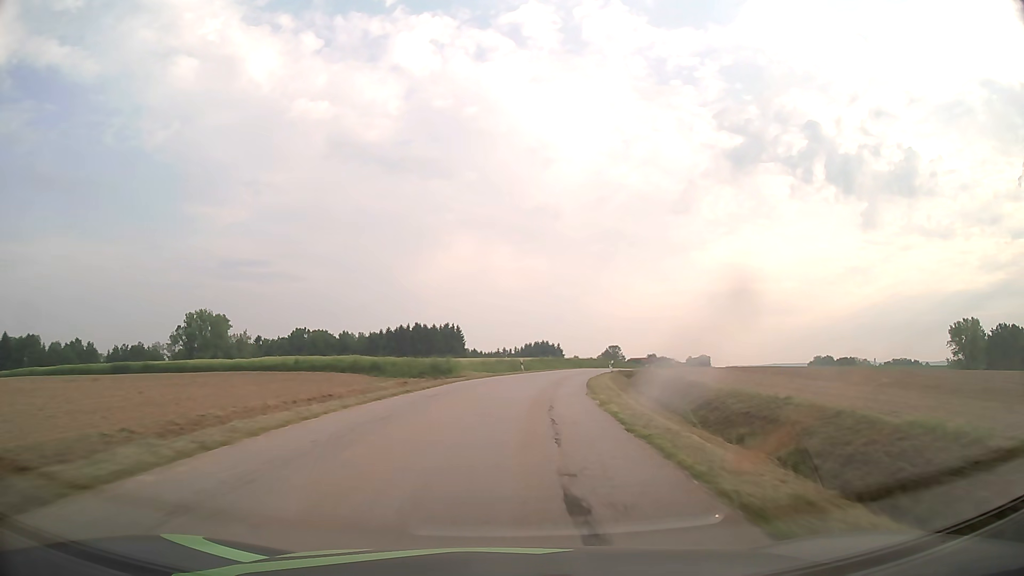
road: tertiary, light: Day
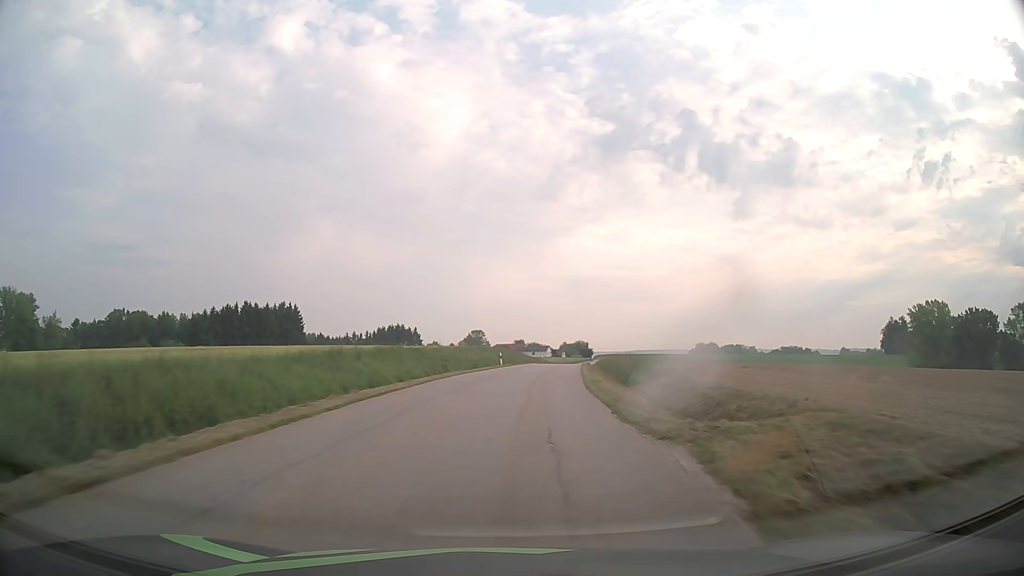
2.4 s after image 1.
(+5.3, +49.4) m; +12°
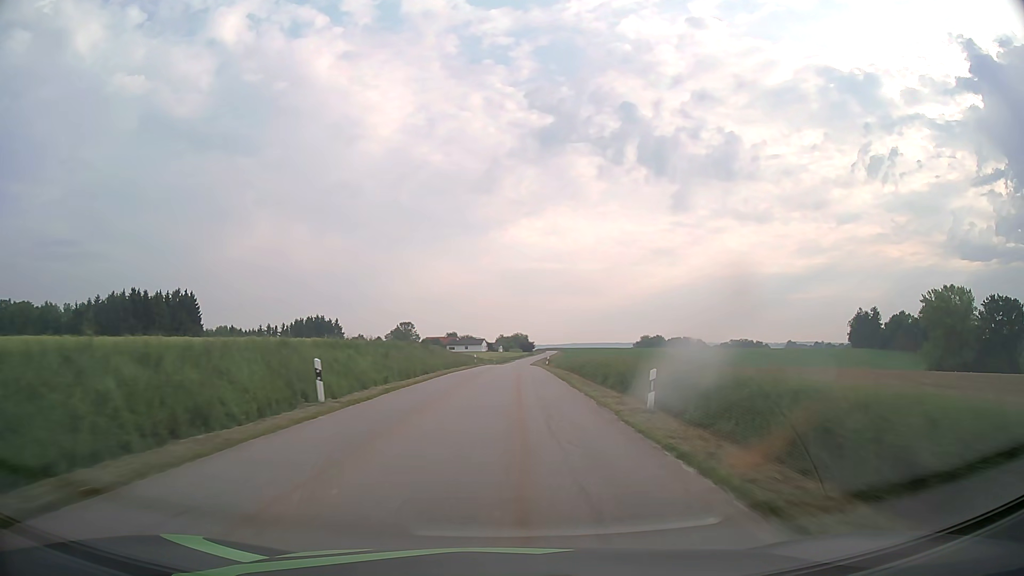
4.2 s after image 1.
(+2.5, +37.6) m; +6°
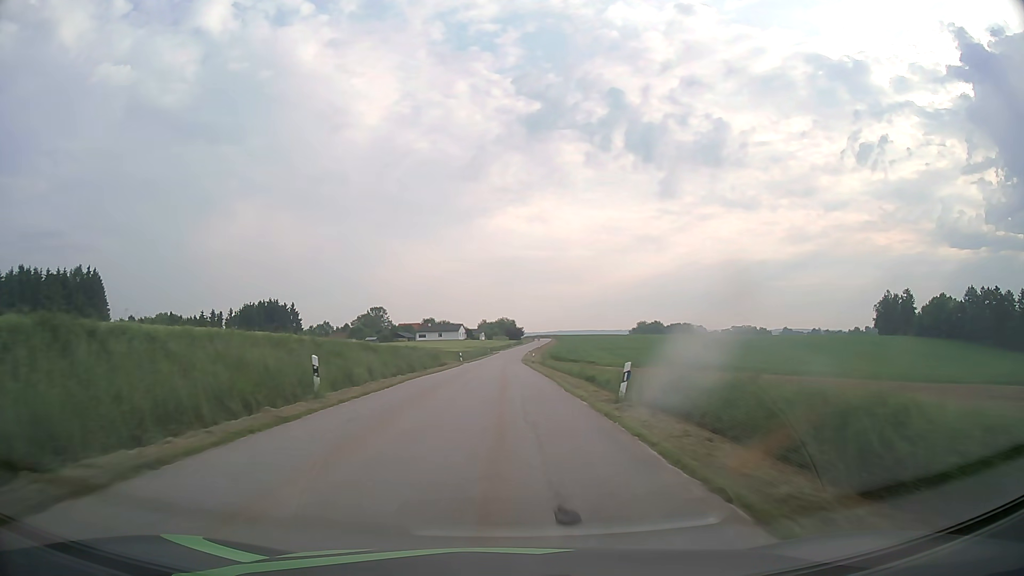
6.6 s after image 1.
(+1.4, +49.4) m; +2°
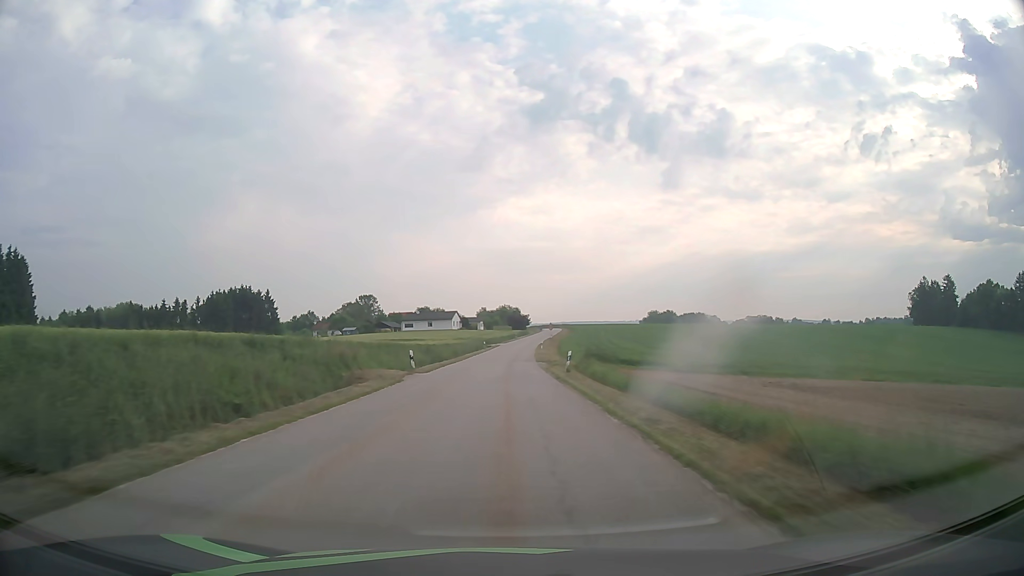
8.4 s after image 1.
(-0.1, +35.1) m; 0°
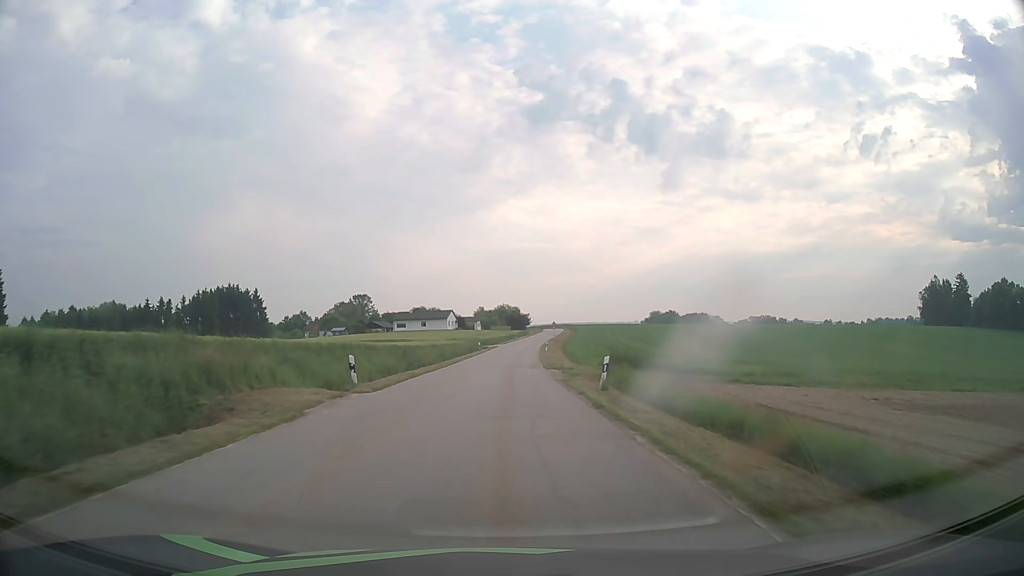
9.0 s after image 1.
(+0.1, +11.4) m; 0°
(0, +10) (0, +20) (0, +30) (0, +40) (+1, +50) (+1, +60) (+1, +70) (+2, +80) (+3, +90) (+4, +100) m
